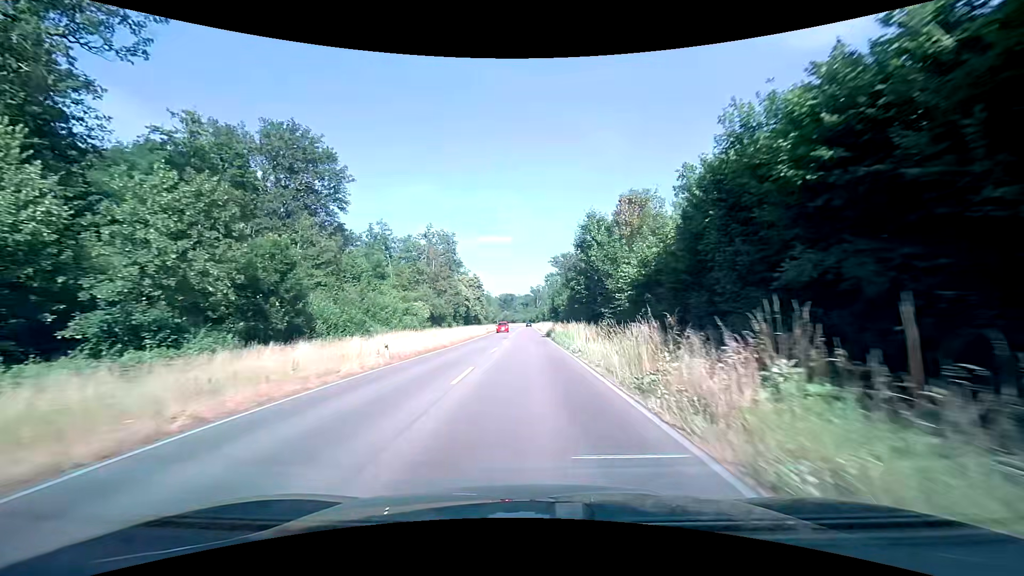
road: primary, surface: asphalt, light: Day
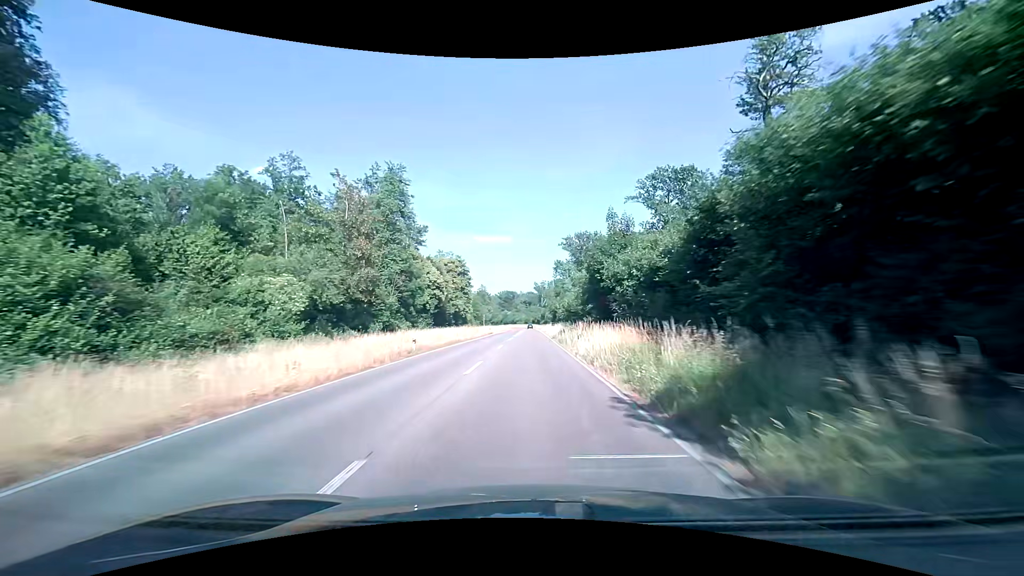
(-0.1, +46.1) m; -1°
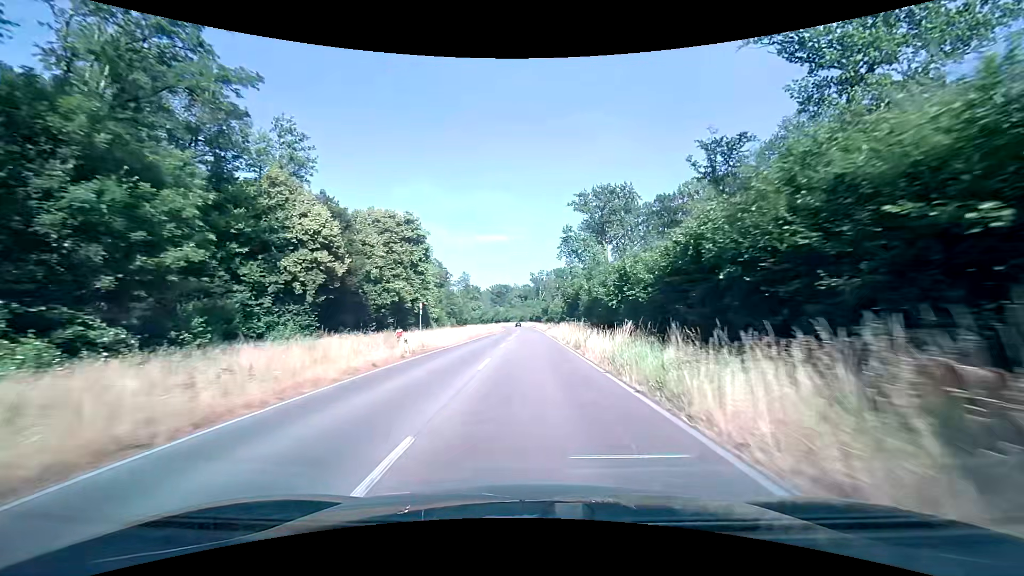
(+0.2, +47.2) m; +1°
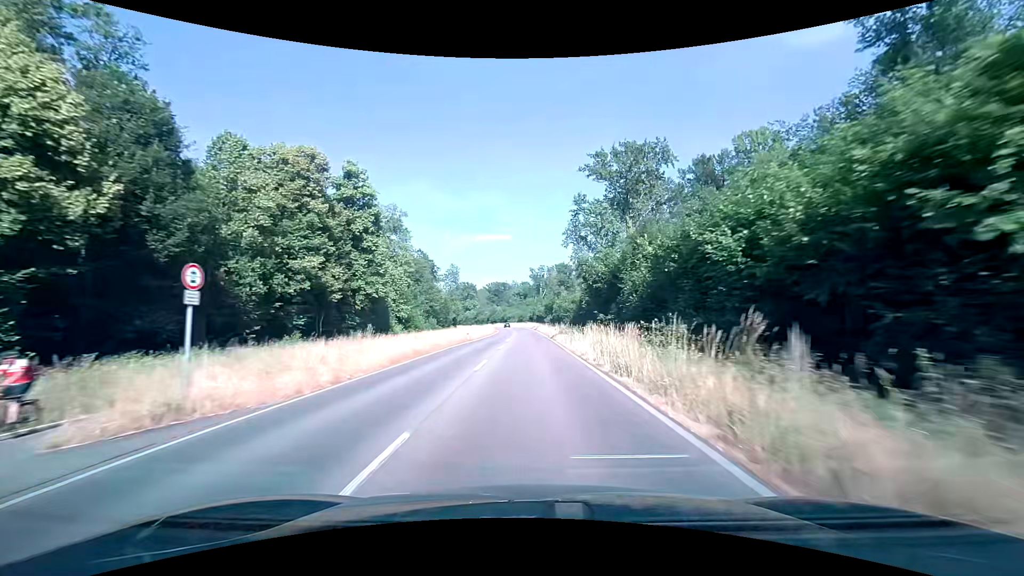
(+0.1, +23.6) m; 0°
(0, +10) (0, +20) (0, +30) (0, +40) (0, +50) (0, +60) (-1, +70) (-1, +80) (-1, +90) (-2, +100) m
